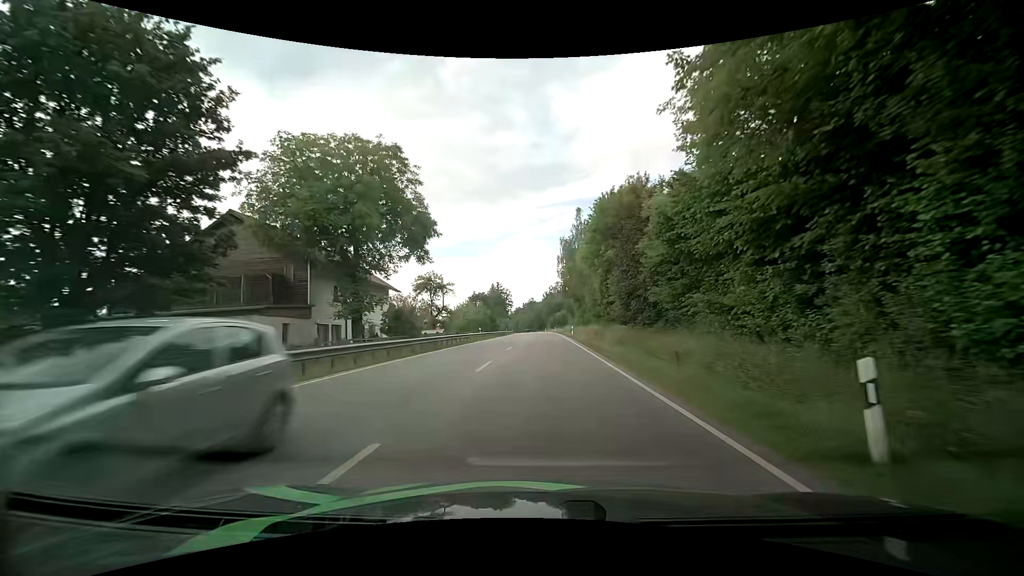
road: primary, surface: asphalt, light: Day
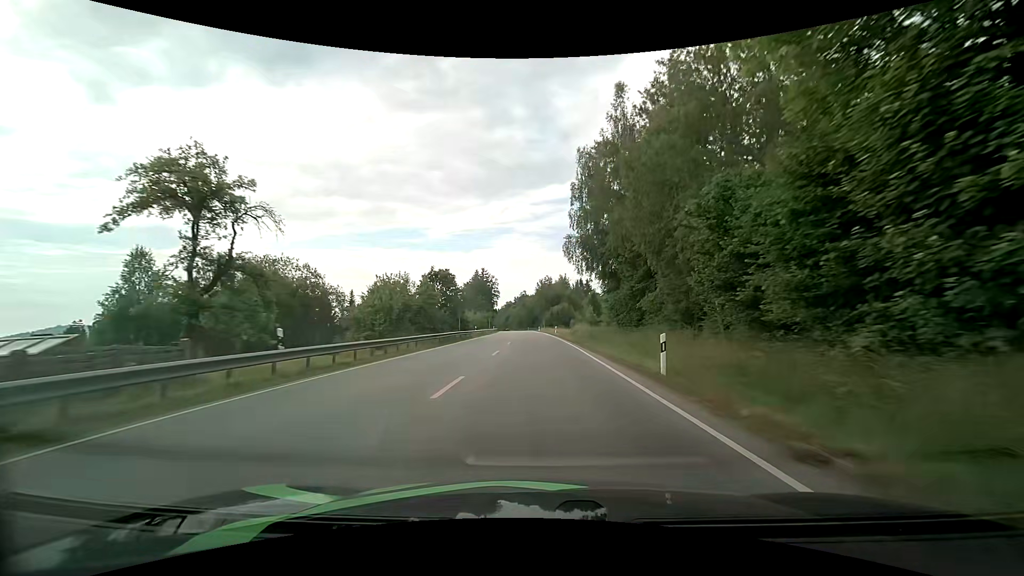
(+0.2, +42.0) m; +1°
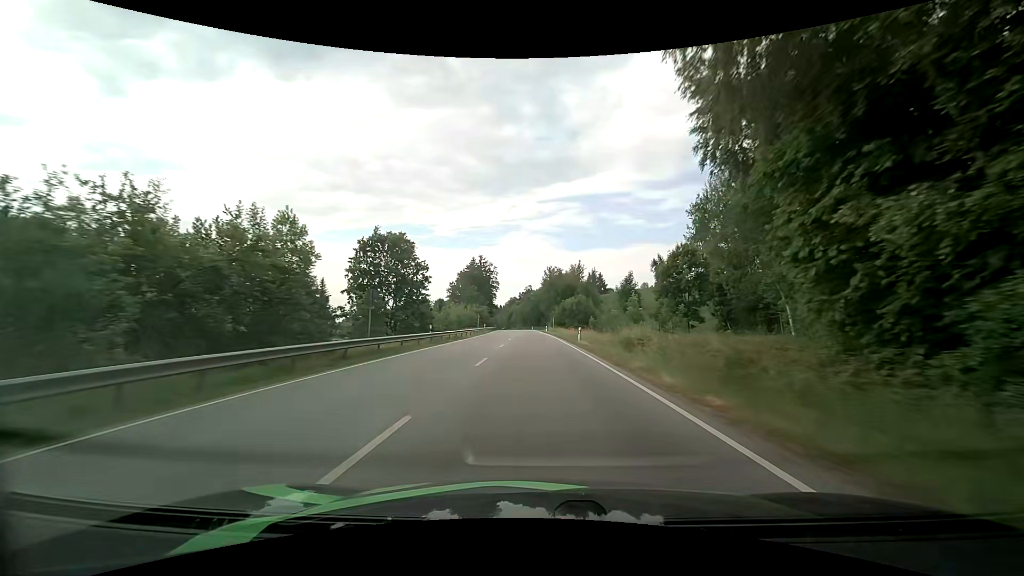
(0.0, +29.8) m; 0°
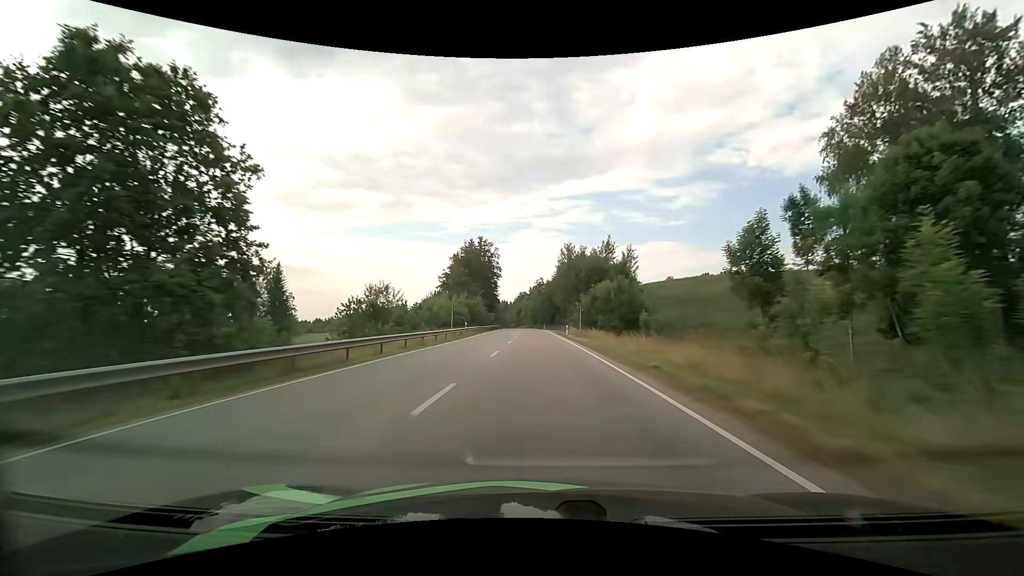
(-0.3, +32.7) m; -1°
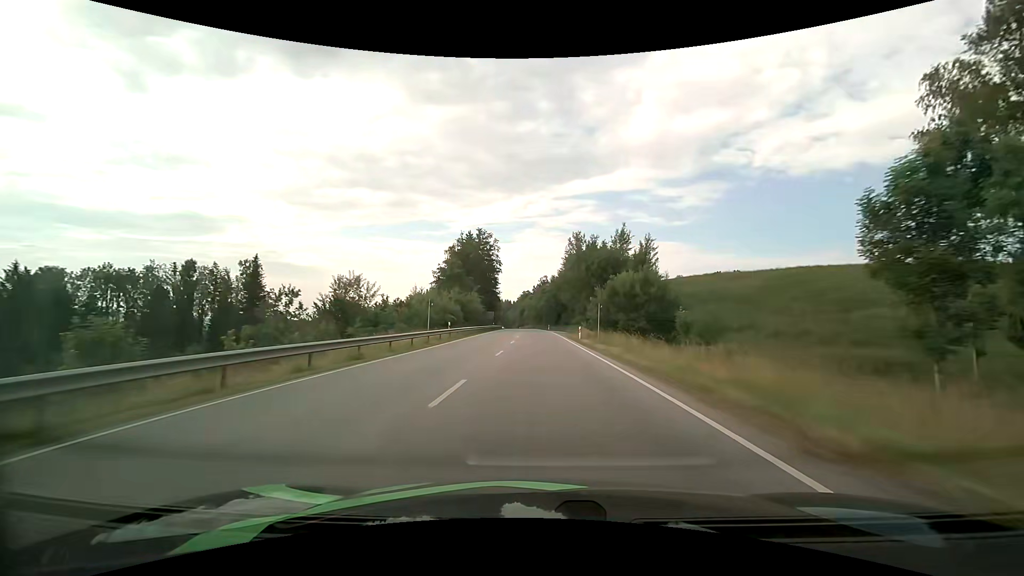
(-0.1, +11.4) m; -1°
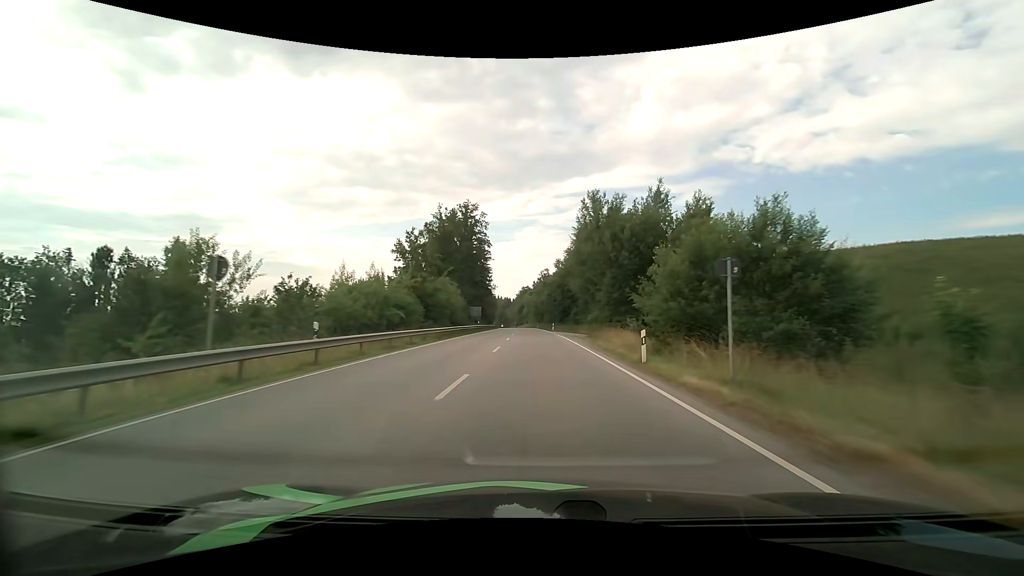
(0.0, +23.7) m; 0°
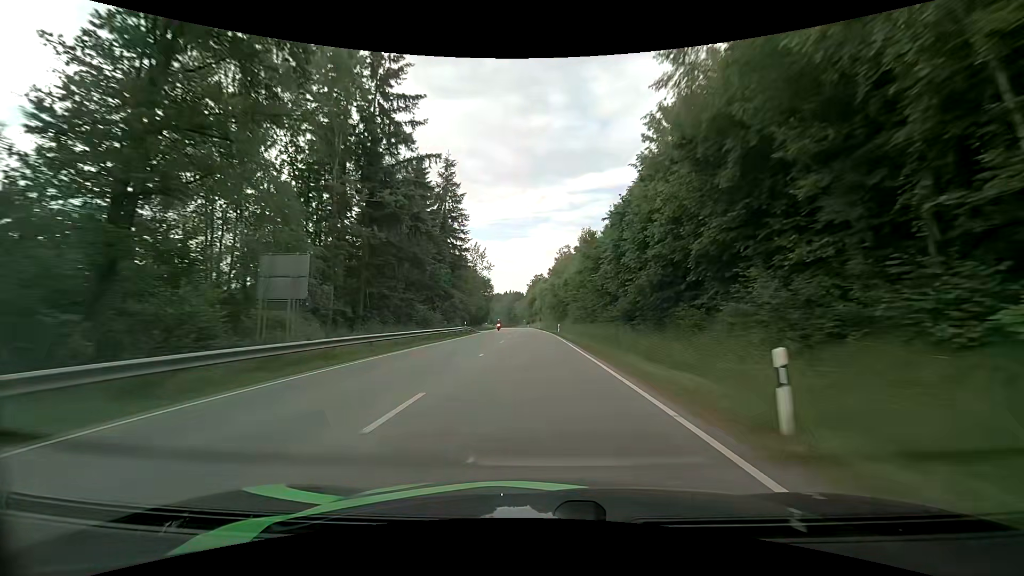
(-0.7, +62.6) m; -2°
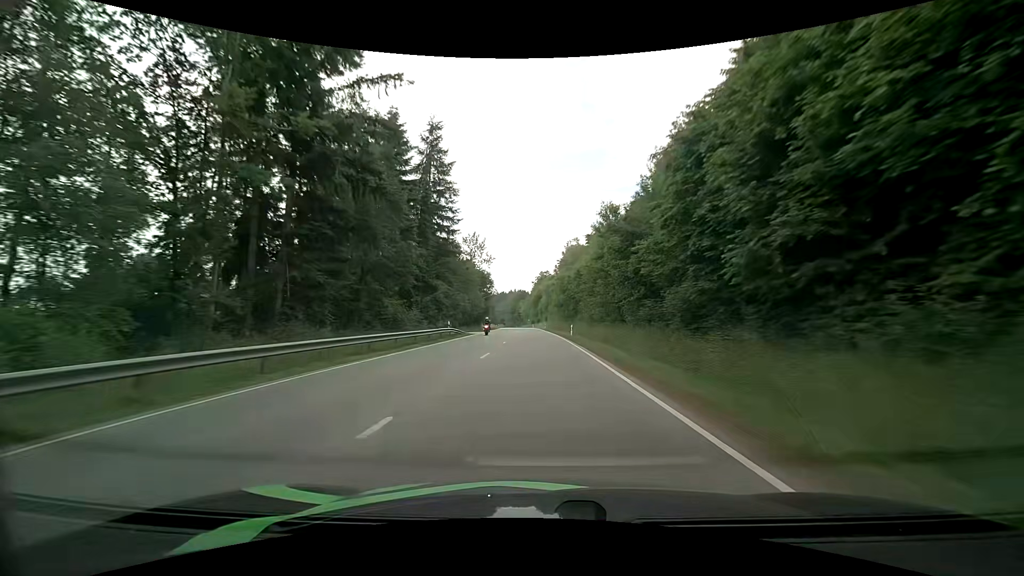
(-0.1, +12.9) m; -1°
(0, +10) (0, +20) (0, +30) (0, +40) (0, +50) (-1, +60) (-1, +70) (-1, +80) (-1, +90) (-2, +100) m
